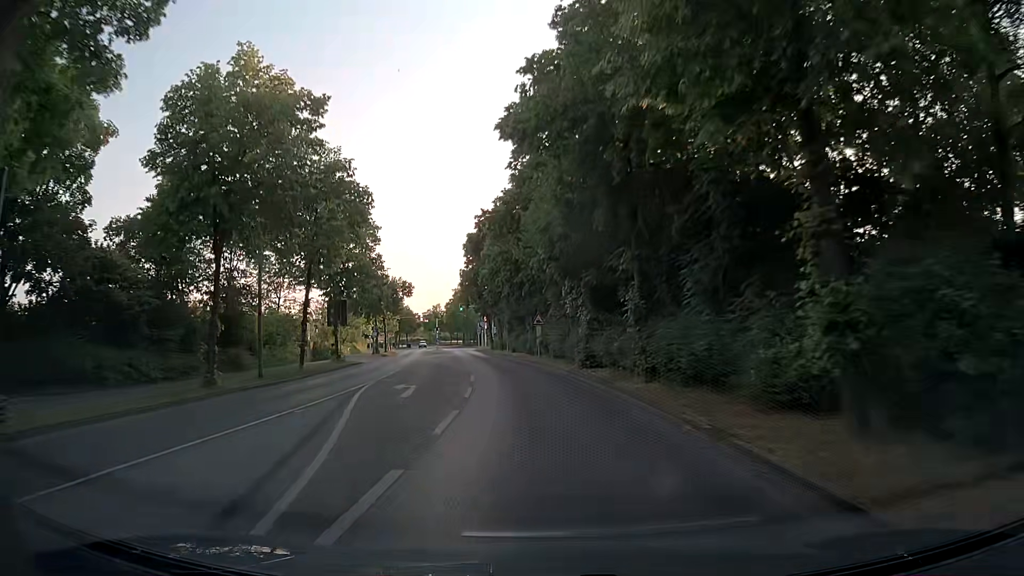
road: tertiary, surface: asphalt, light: Day
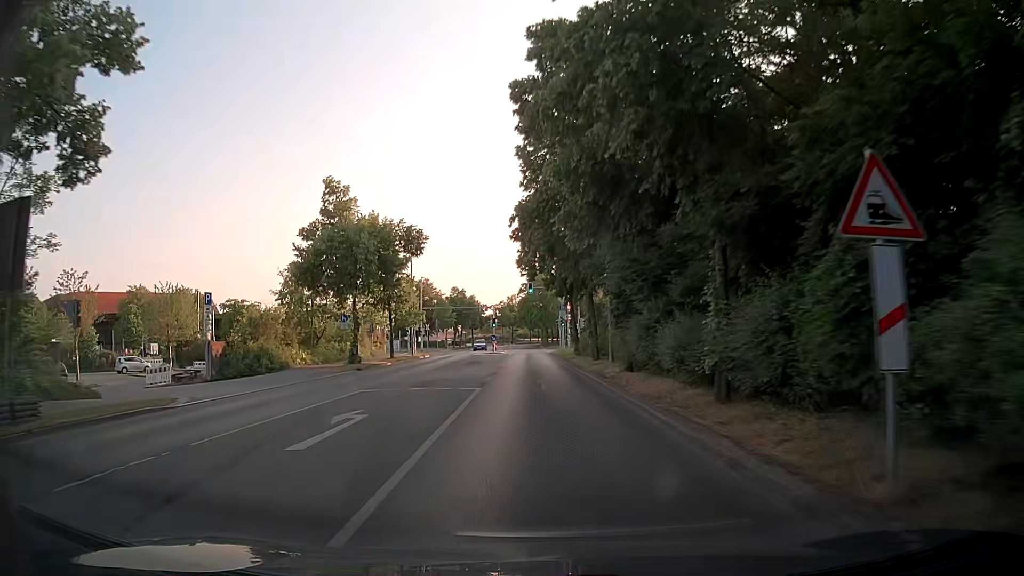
(-2.0, +32.9) m; -8°
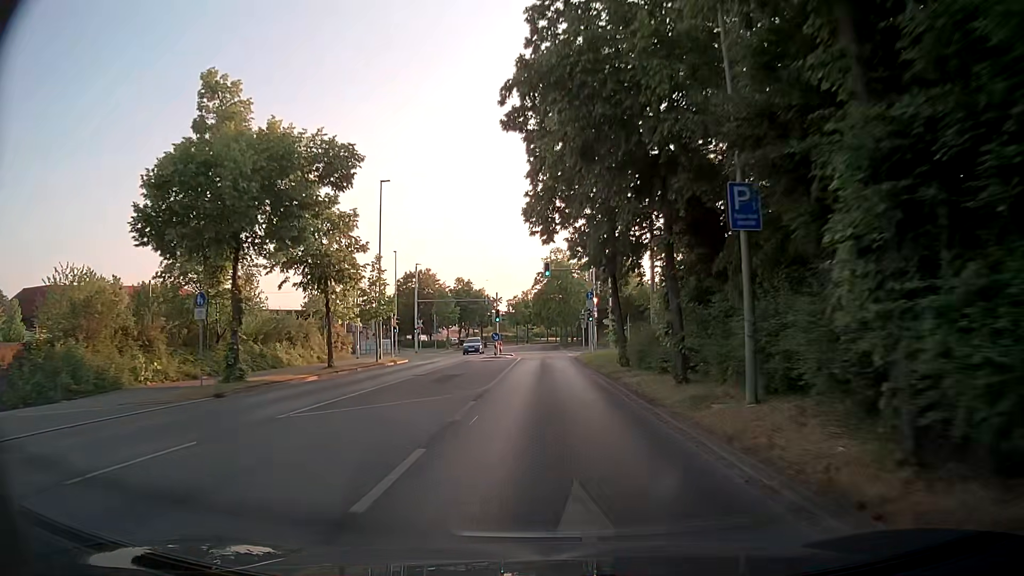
(0.0, +16.4) m; 0°
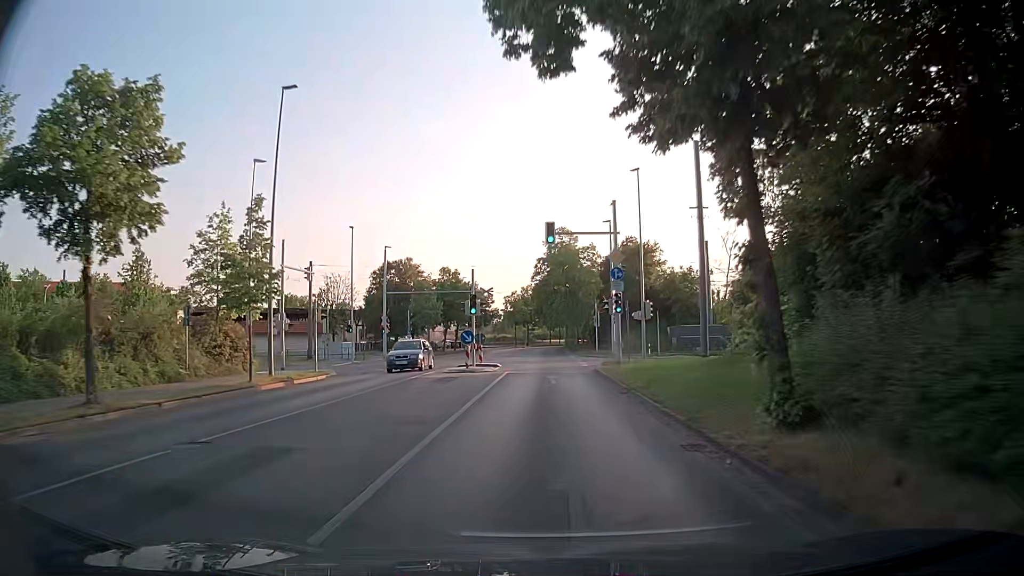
(-0.2, +16.8) m; -1°
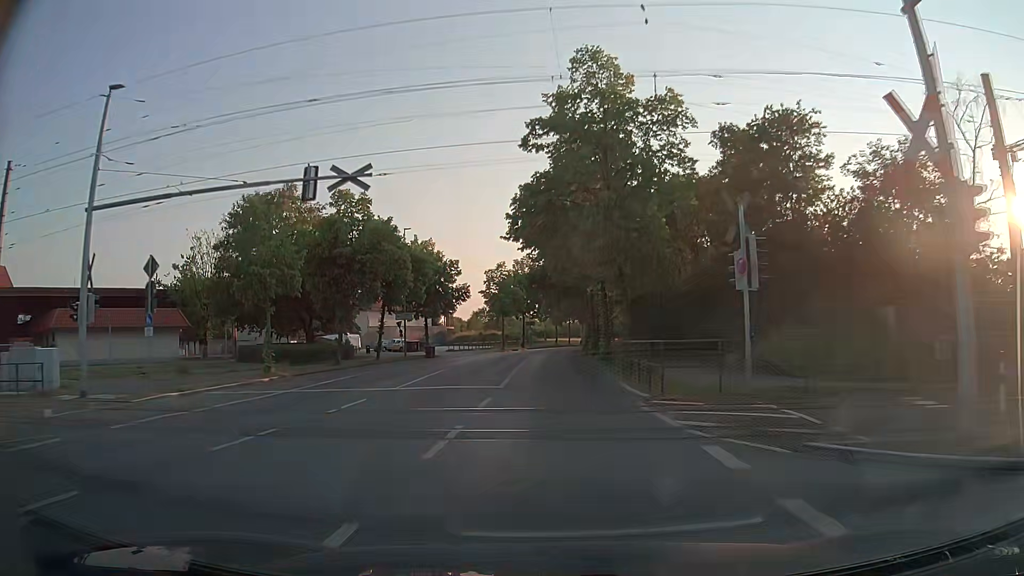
(+0.2, +44.4) m; 0°
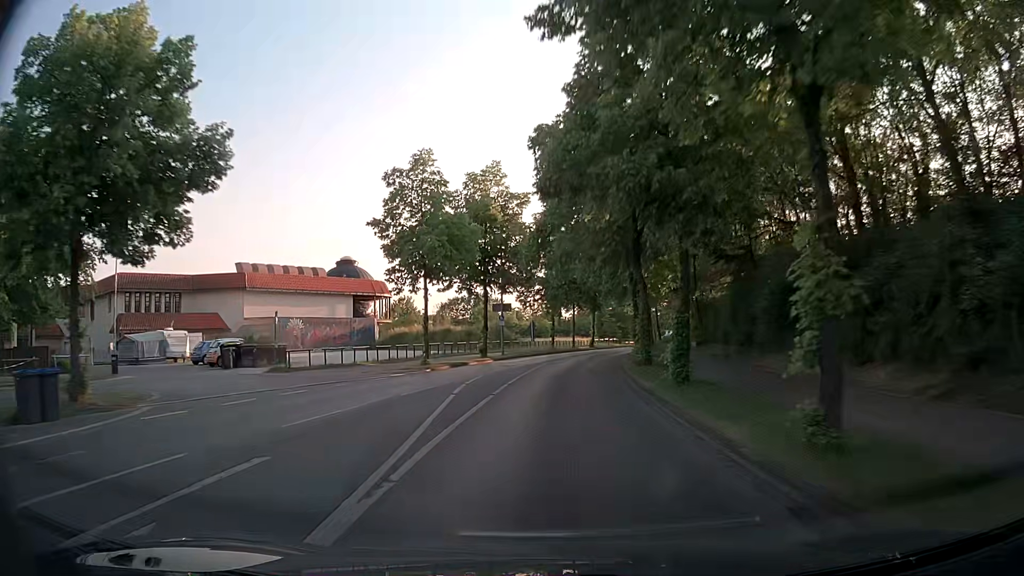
(0.0, +47.1) m; +1°
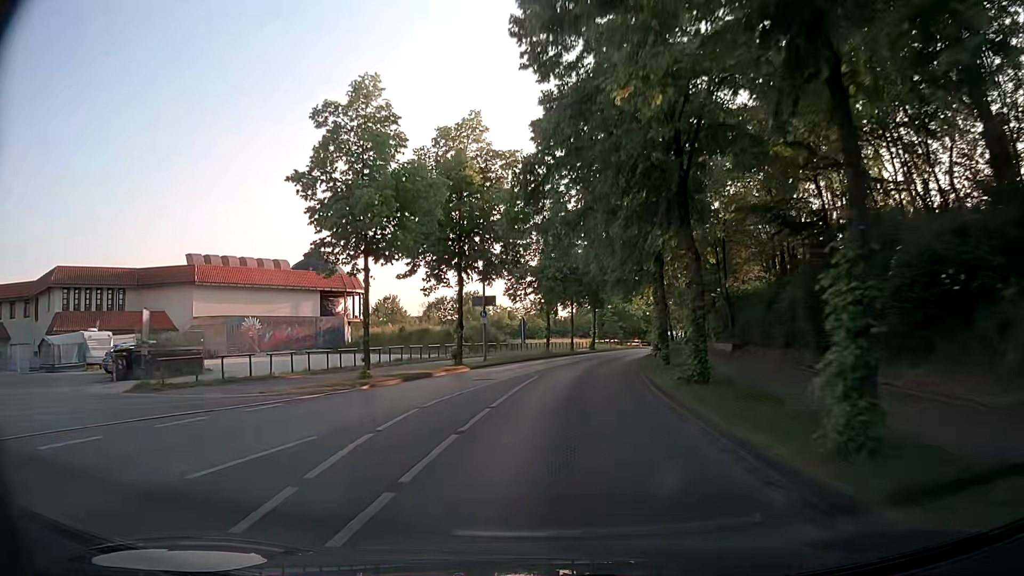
(0.0, +9.9) m; 0°
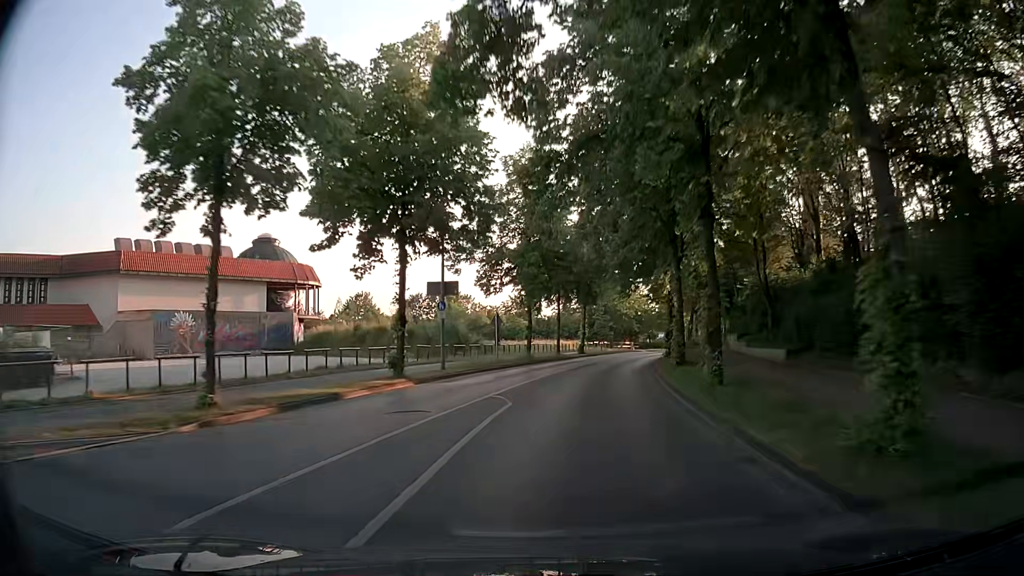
(+0.1, +9.9) m; +1°
(0, +10) (+1, +20) (+2, +30) (+4, +40) (+6, +49) (+9, +59) (+12, +69) (+16, +78) (+20, +87) (+24, +96) m
